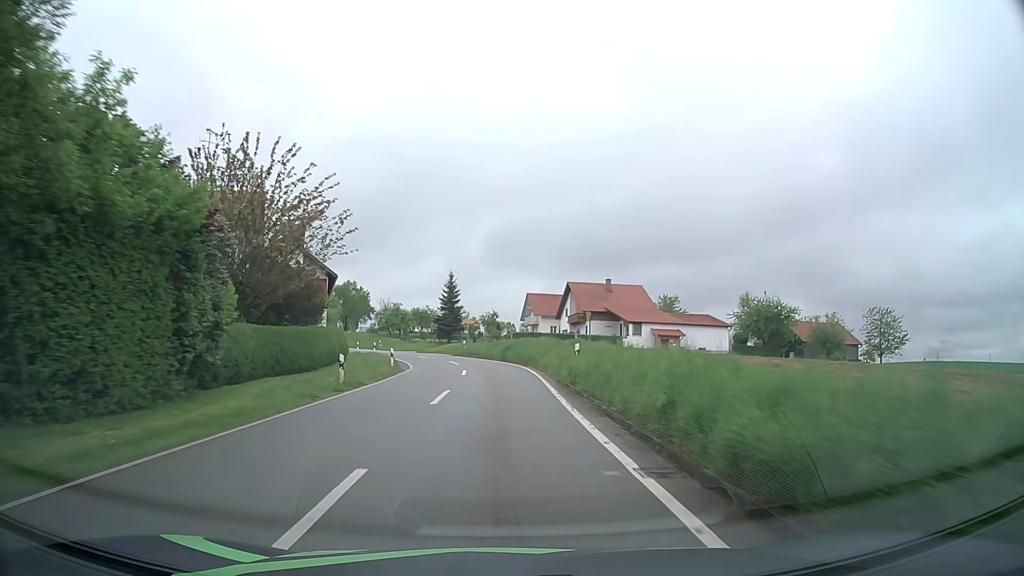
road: tertiary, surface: asphalt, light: Day
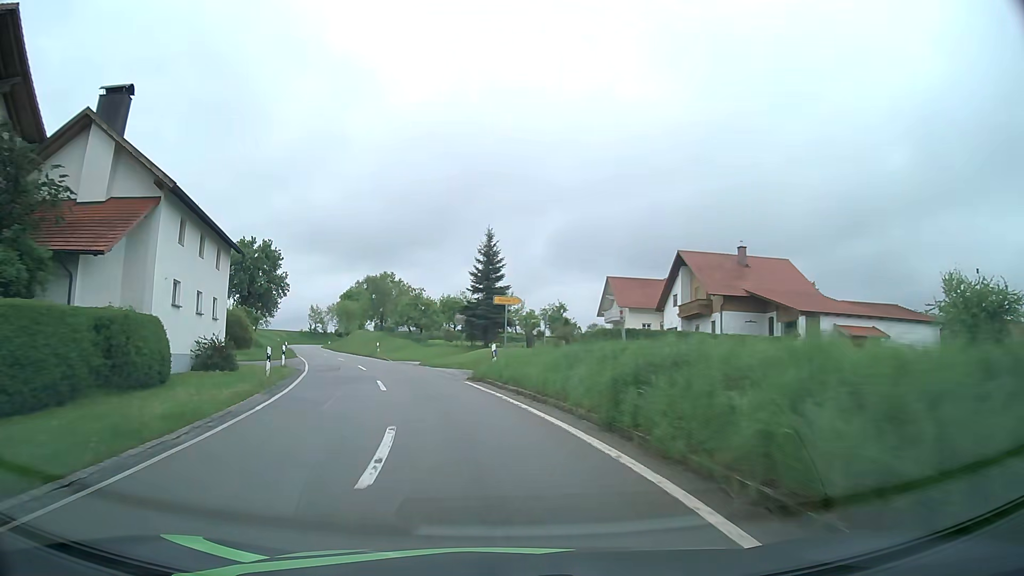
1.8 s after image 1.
(-0.7, +32.1) m; -5°
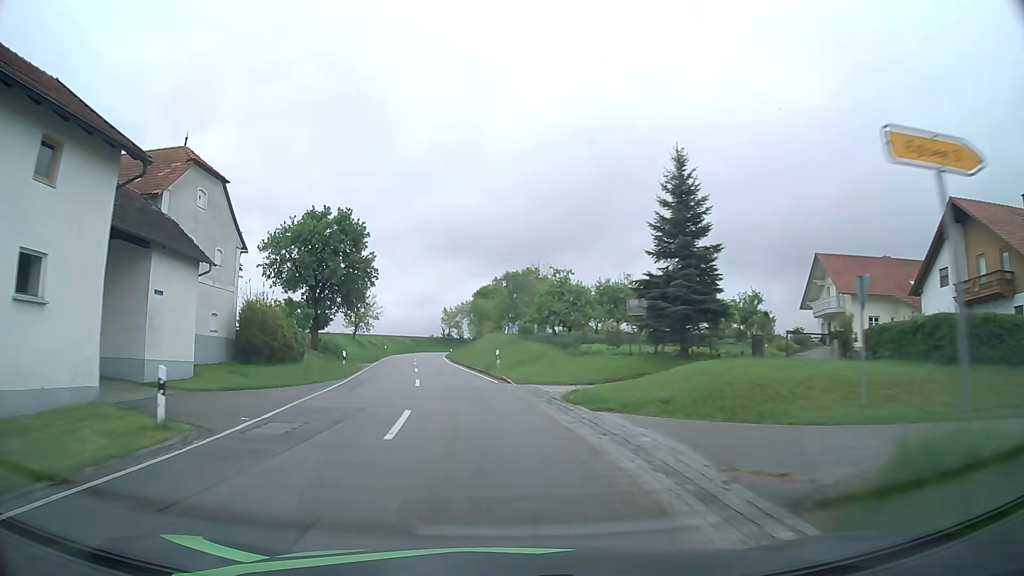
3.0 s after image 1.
(-2.3, +20.6) m; -13°
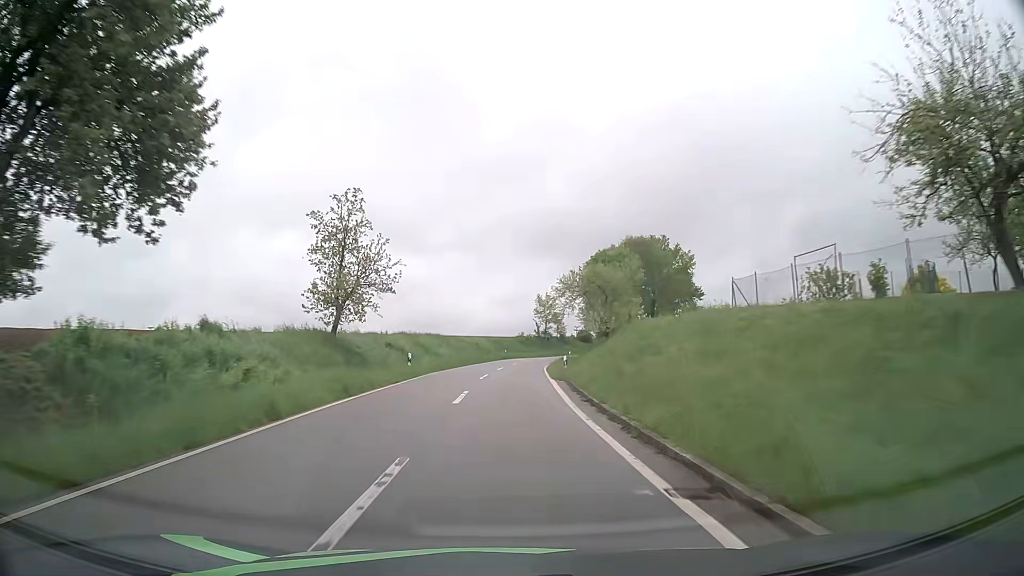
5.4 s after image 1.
(-4.4, +41.6) m; -8°
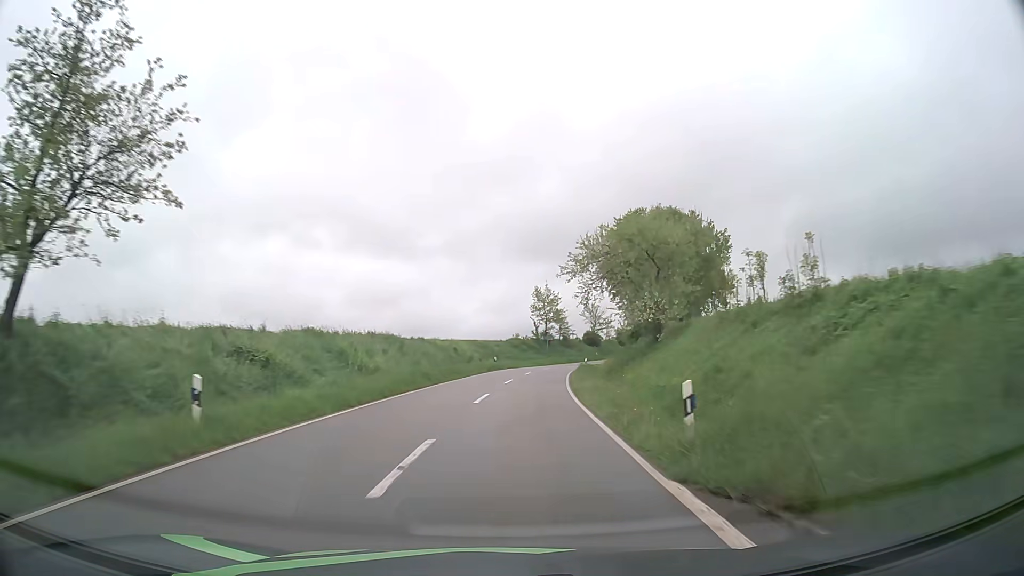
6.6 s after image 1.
(+0.1, +21.6) m; 0°
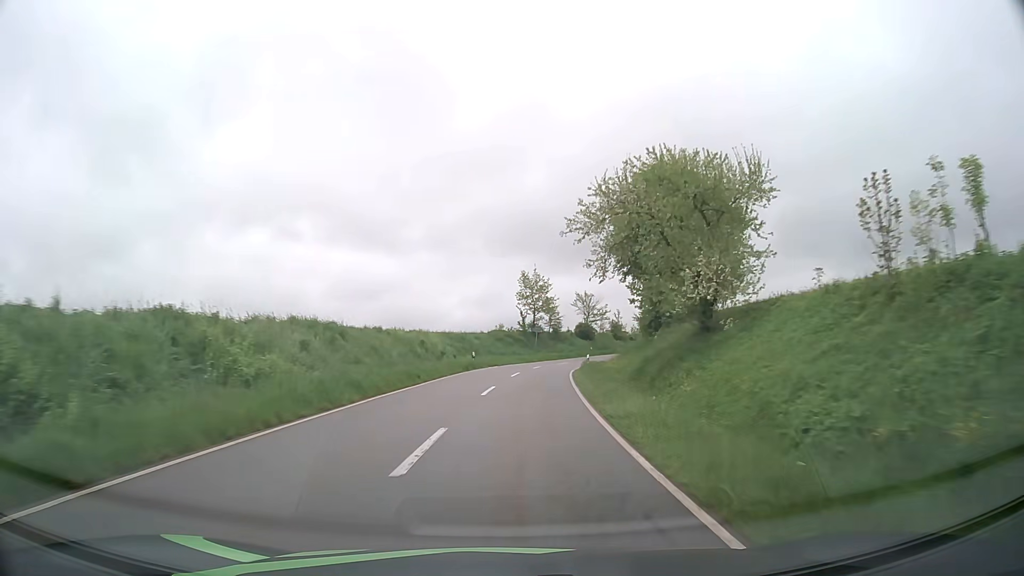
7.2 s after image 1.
(+0.2, +11.0) m; +2°
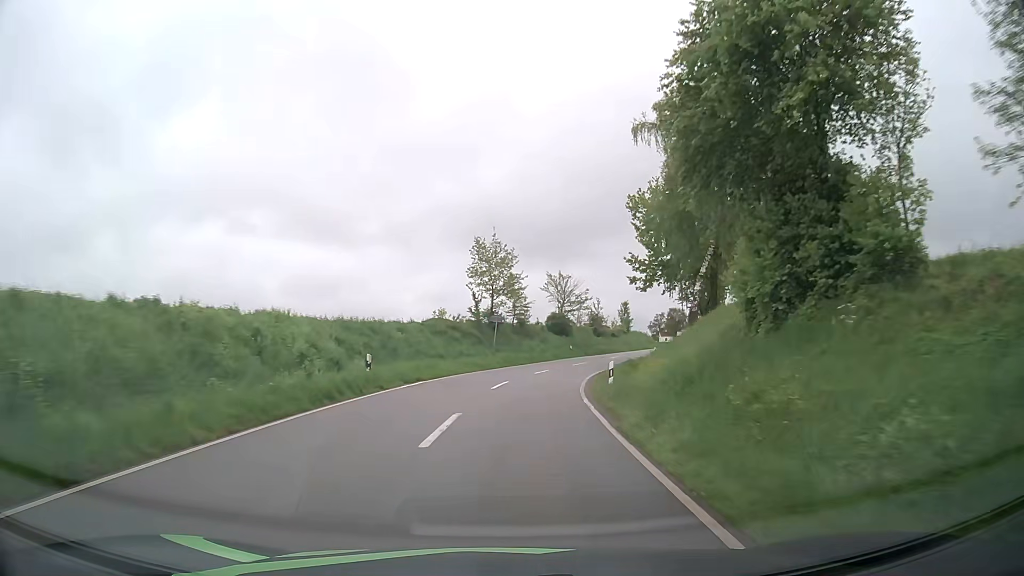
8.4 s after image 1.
(+0.6, +22.2) m; +3°
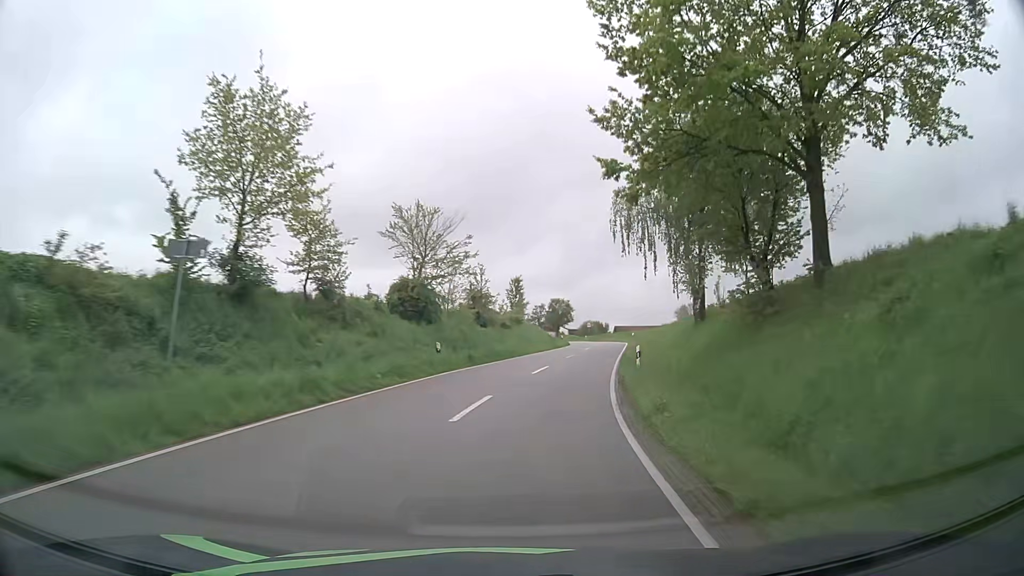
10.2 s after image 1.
(+2.8, +32.7) m; +12°
(0, +10) (+2, +20) (+3, +30) (+5, +40) (+7, +49) (+9, +59) (+11, +69) (+12, +79) (+12, +89) (+12, +99) m
